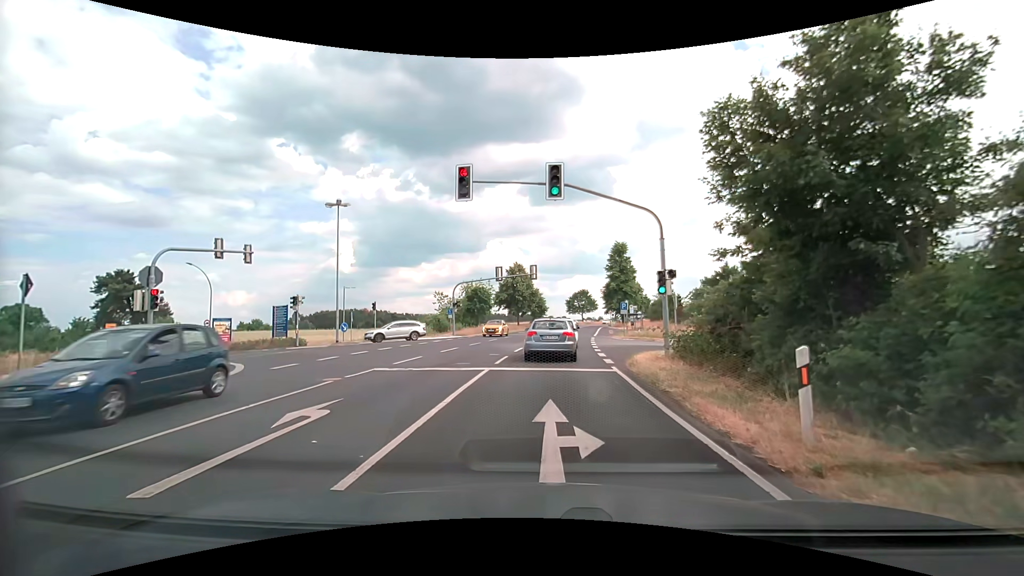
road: secondary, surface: asphalt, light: Day
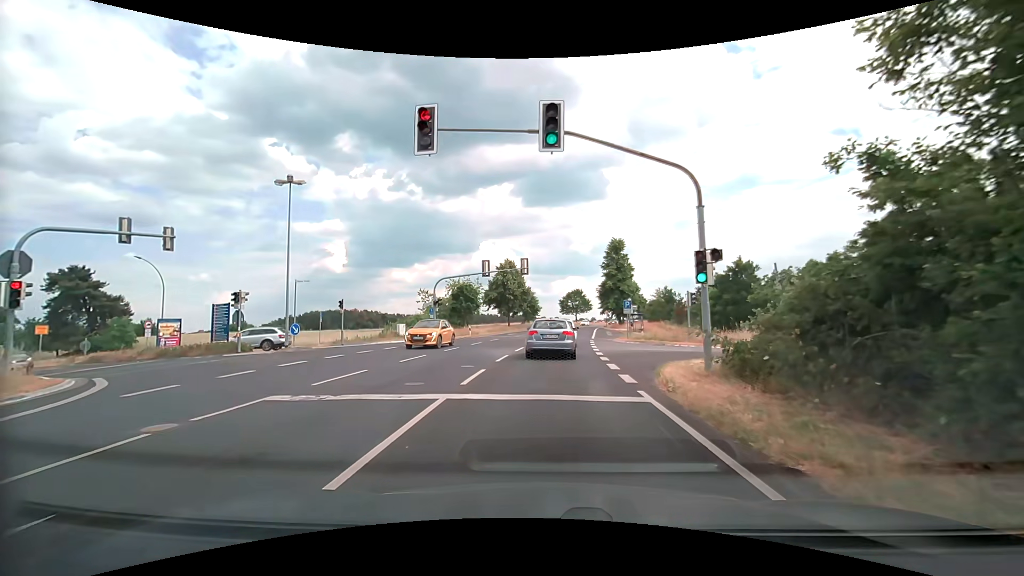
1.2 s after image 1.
(+0.1, +5.5) m; +2°
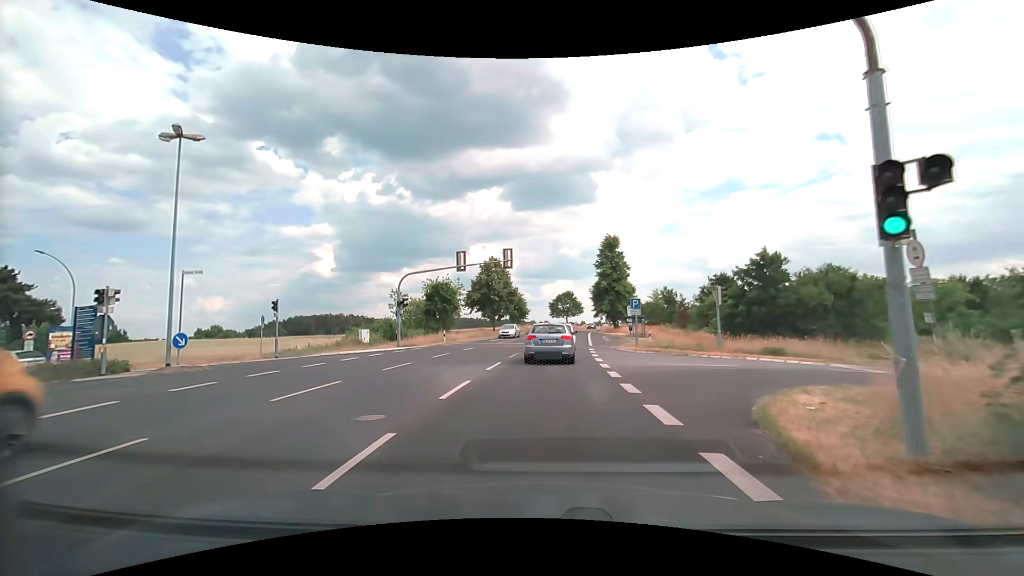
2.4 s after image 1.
(0.0, +7.6) m; +2°
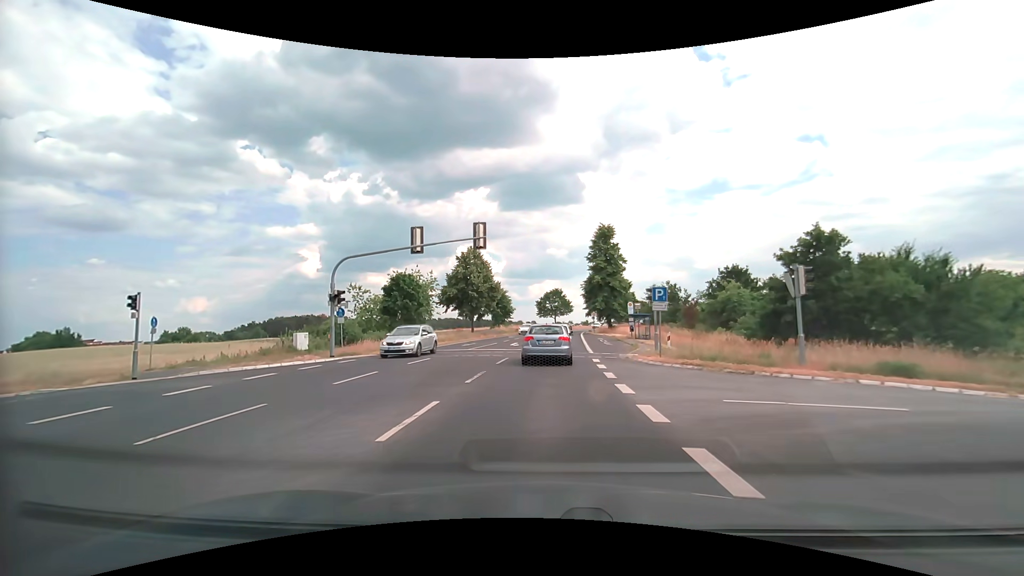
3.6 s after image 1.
(-0.1, +9.1) m; 0°
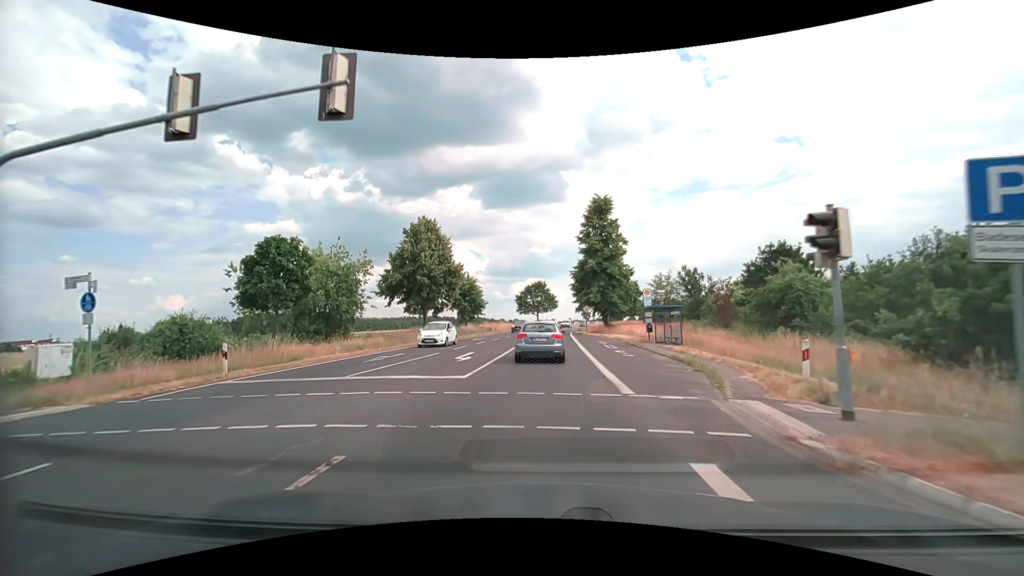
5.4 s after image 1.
(+0.3, +16.0) m; +2°
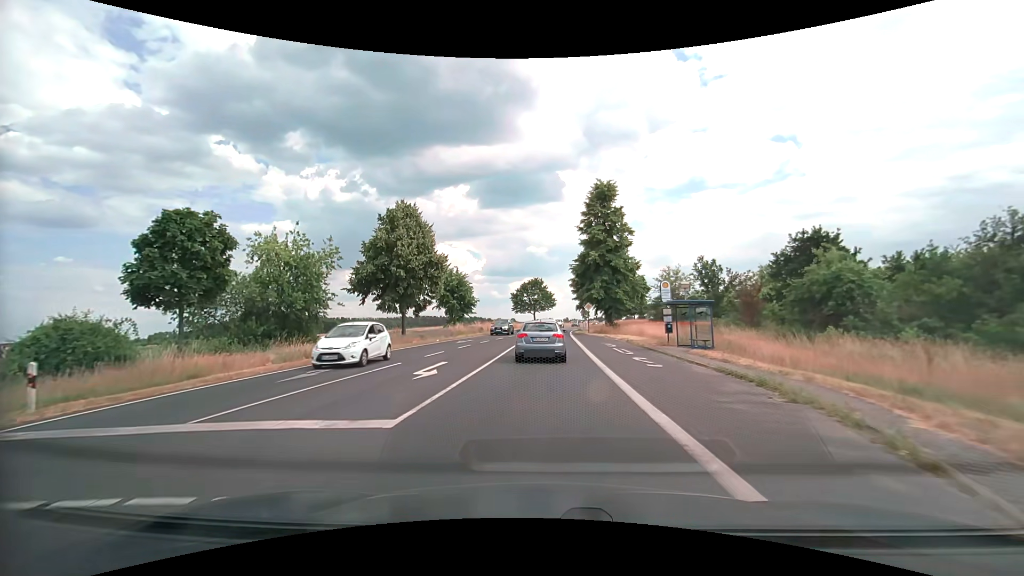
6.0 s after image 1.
(0.0, +5.9) m; 0°
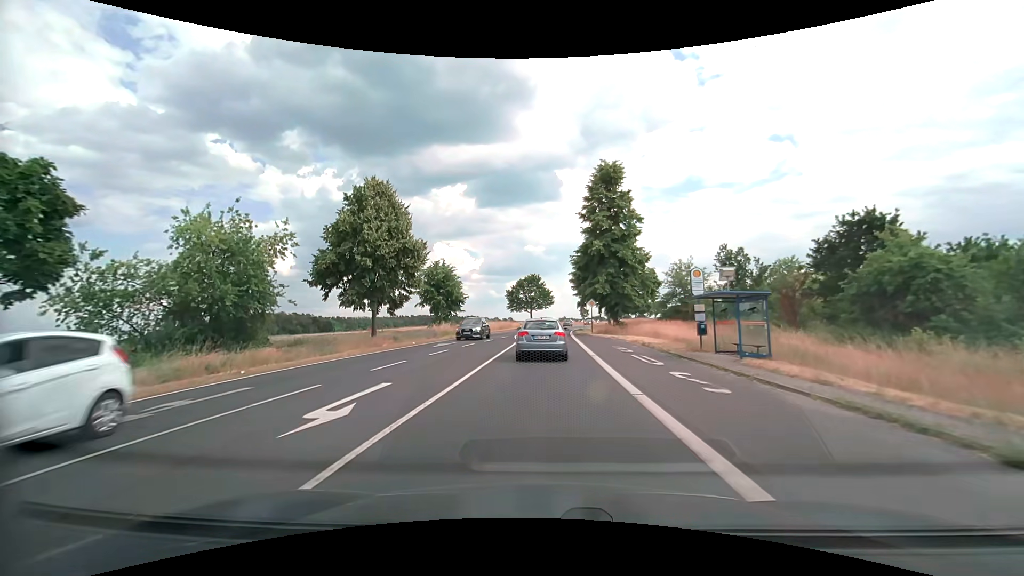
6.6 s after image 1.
(0.0, +6.2) m; +1°
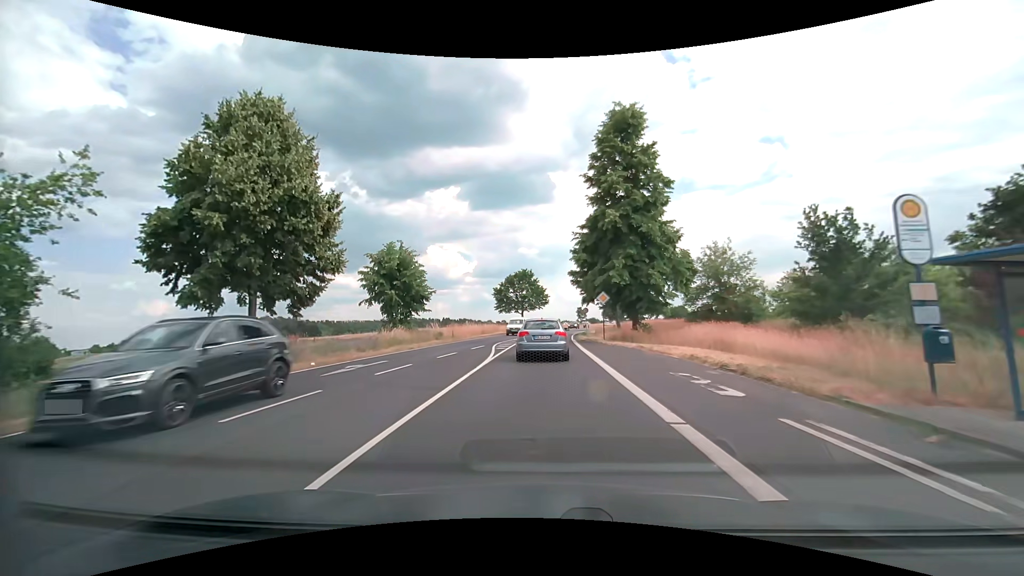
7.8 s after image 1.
(+0.1, +12.8) m; +1°
(0, +10) (0, +20) (0, +30) (+1, +40) (+1, +50) (+2, +60) (+4, +70) (+5, +80) (+7, +89) (+9, +99) m
